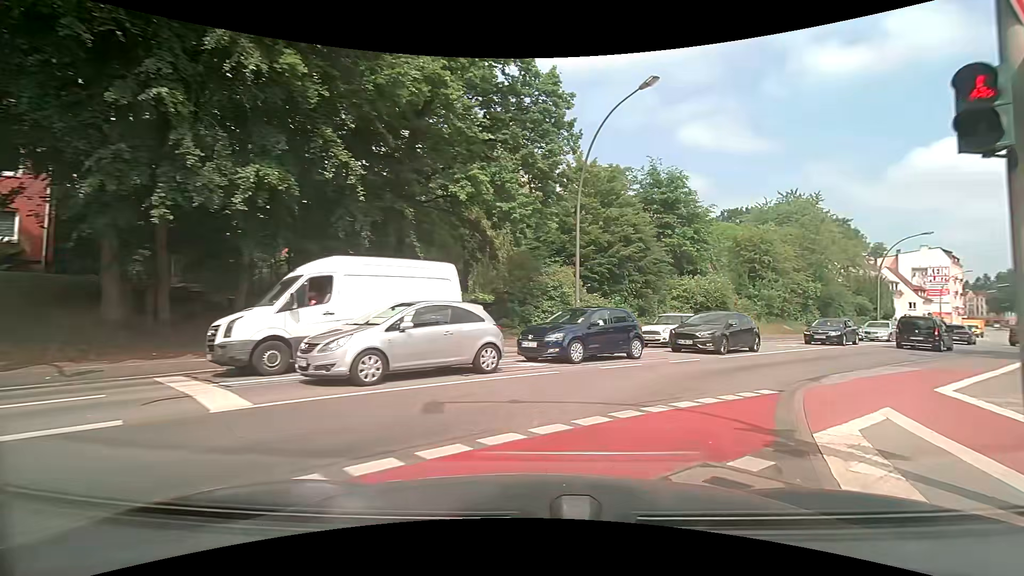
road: residential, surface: asphalt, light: Day
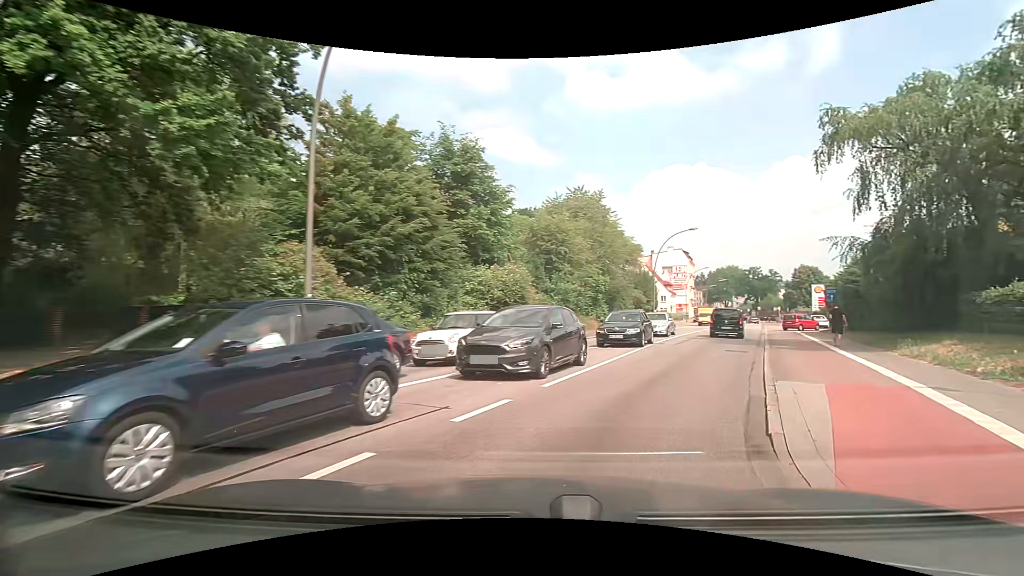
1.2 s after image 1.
(+1.5, +8.1) m; +23°
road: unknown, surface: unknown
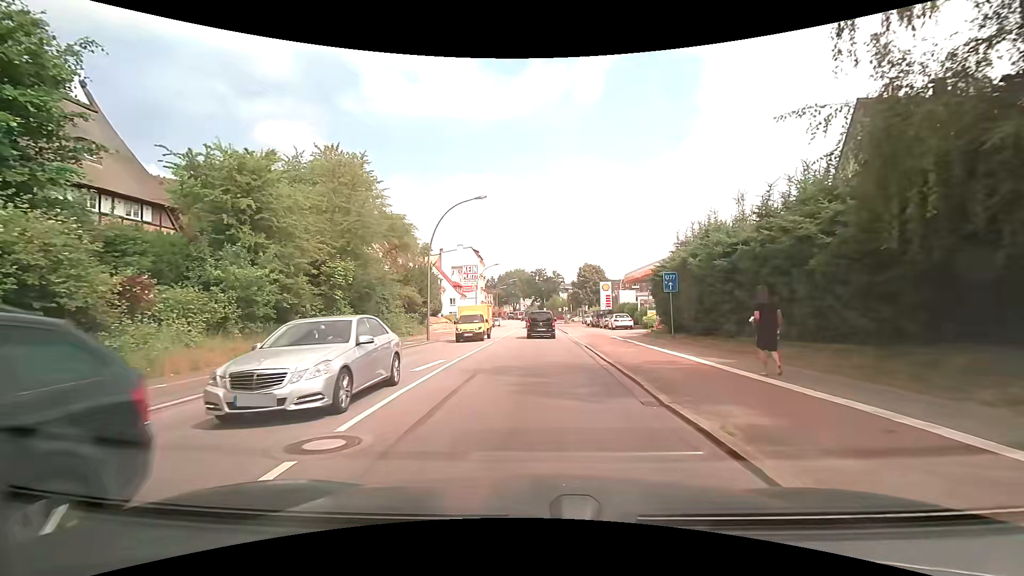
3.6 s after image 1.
(+4.6, +16.6) m; +23°
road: secondary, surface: asphalt
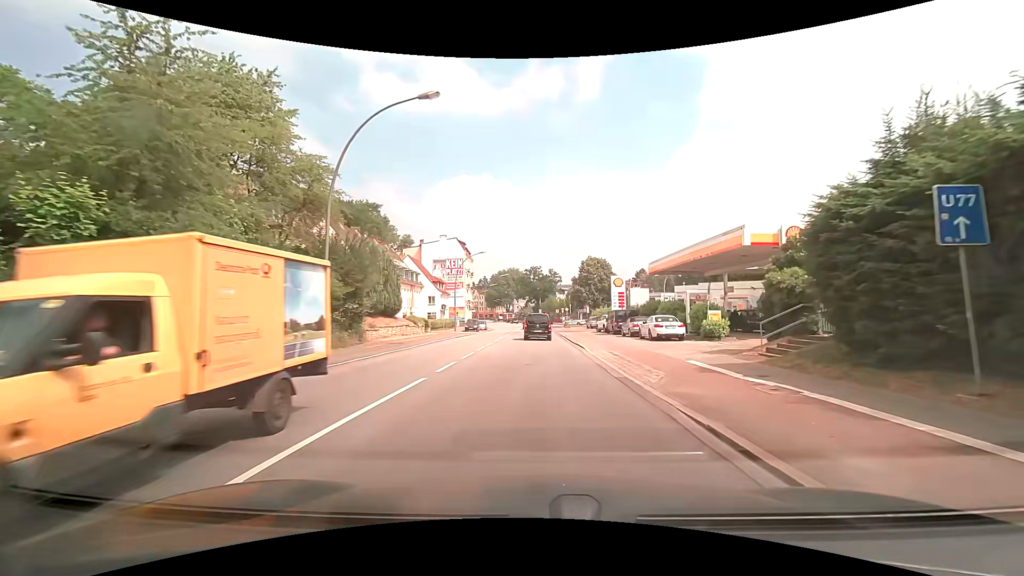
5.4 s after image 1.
(0.0, +16.7) m; 0°
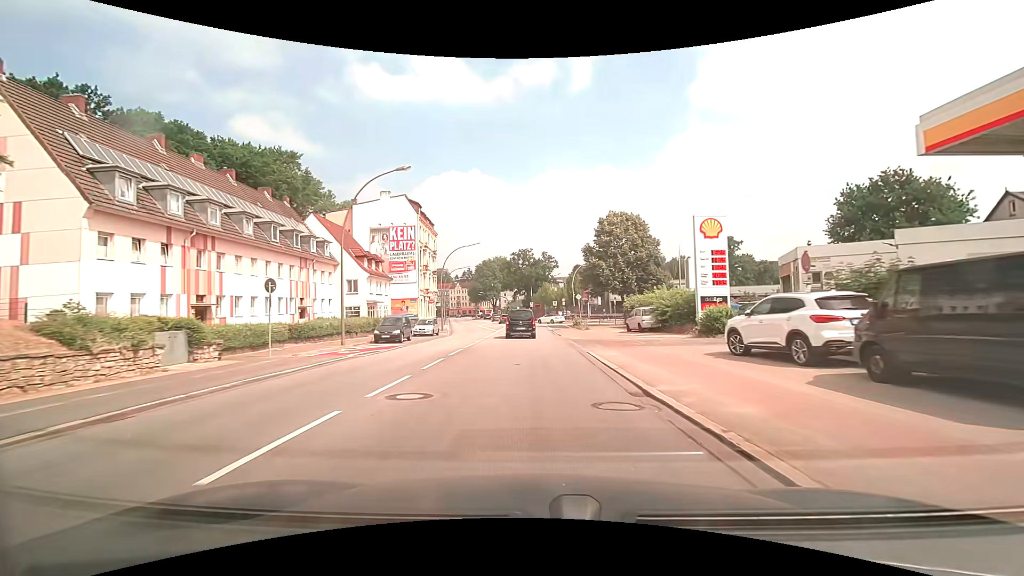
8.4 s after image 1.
(+0.5, +35.3) m; +2°
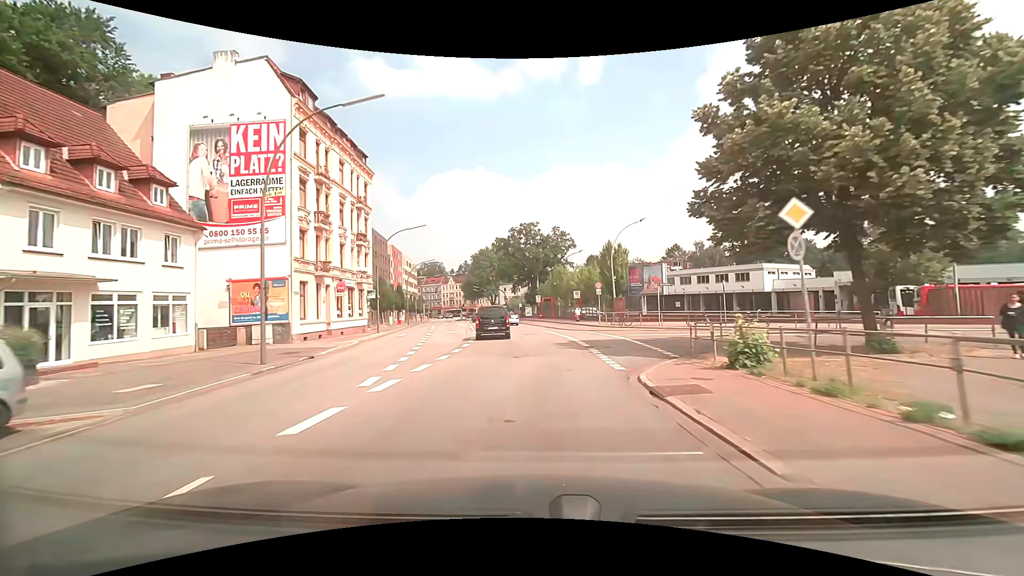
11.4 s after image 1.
(-0.3, +38.3) m; -1°
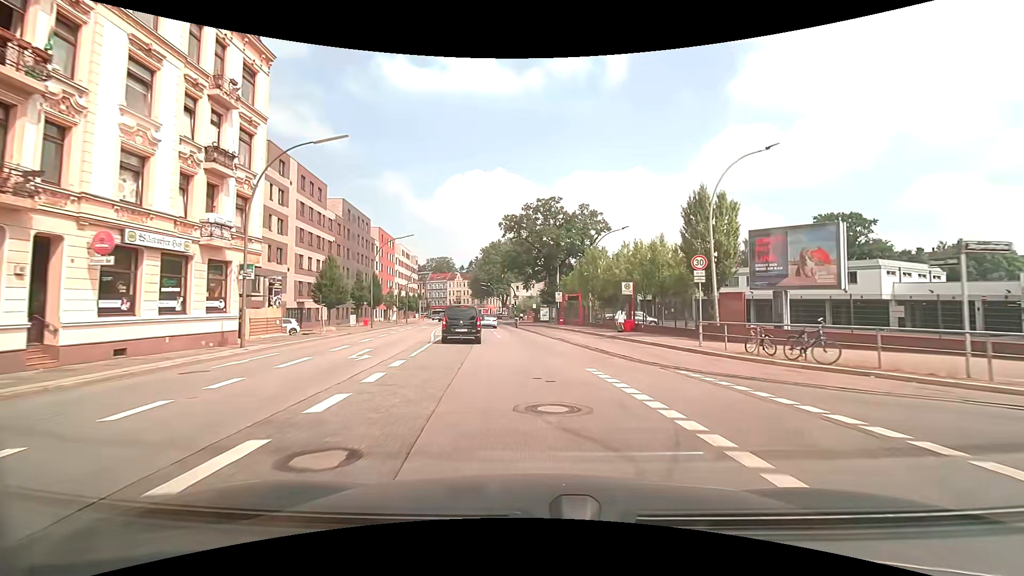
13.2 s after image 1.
(-0.3, +23.4) m; -2°
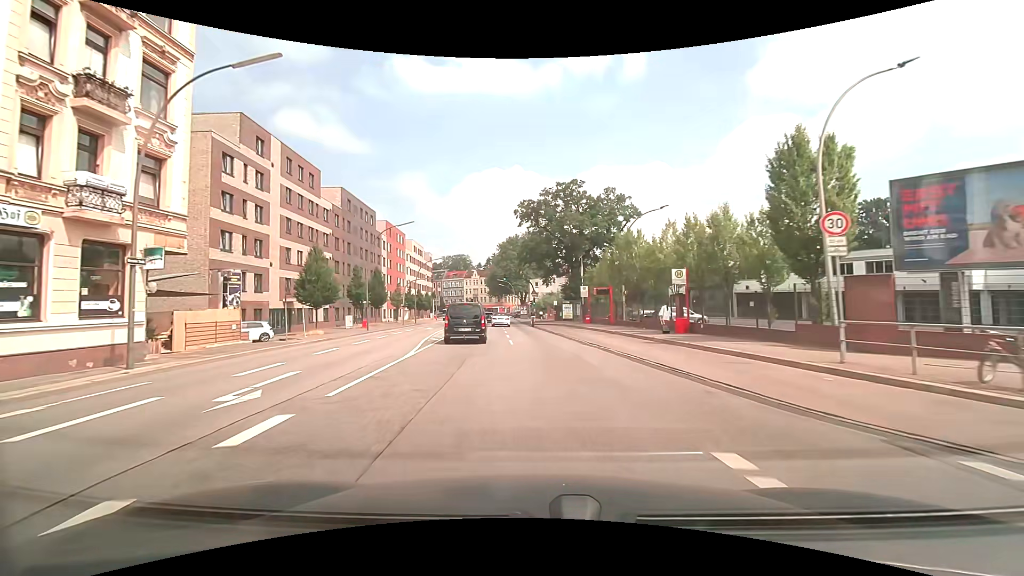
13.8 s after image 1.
(-0.1, +7.8) m; -2°
(0, +10) (-1, +20) (-2, +30) (-3, +40) (-4, +50) (-5, +60) (-7, +70) (-7, +80) (-8, +90) (-9, +100) m
